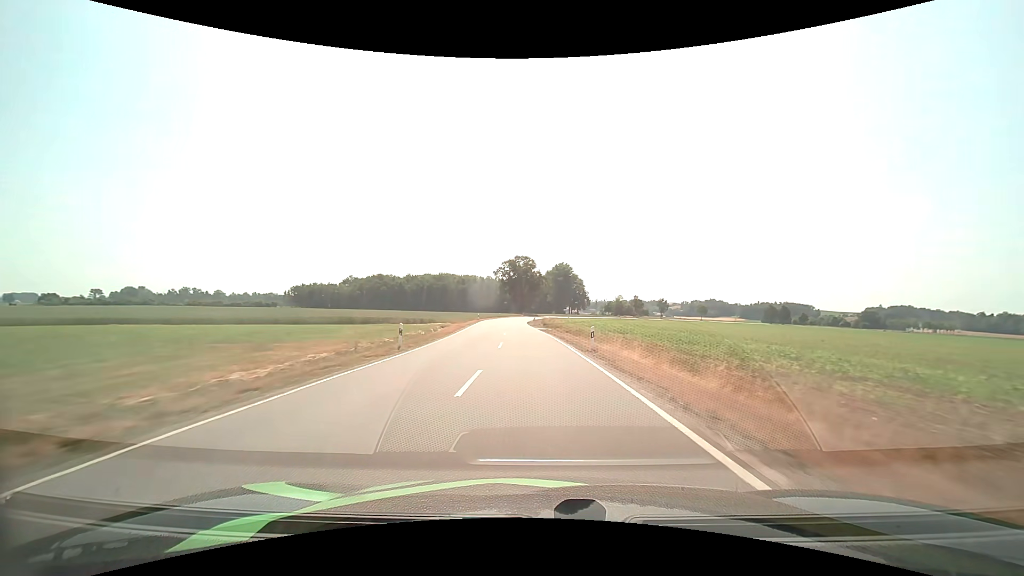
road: tertiary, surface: asphalt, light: Day
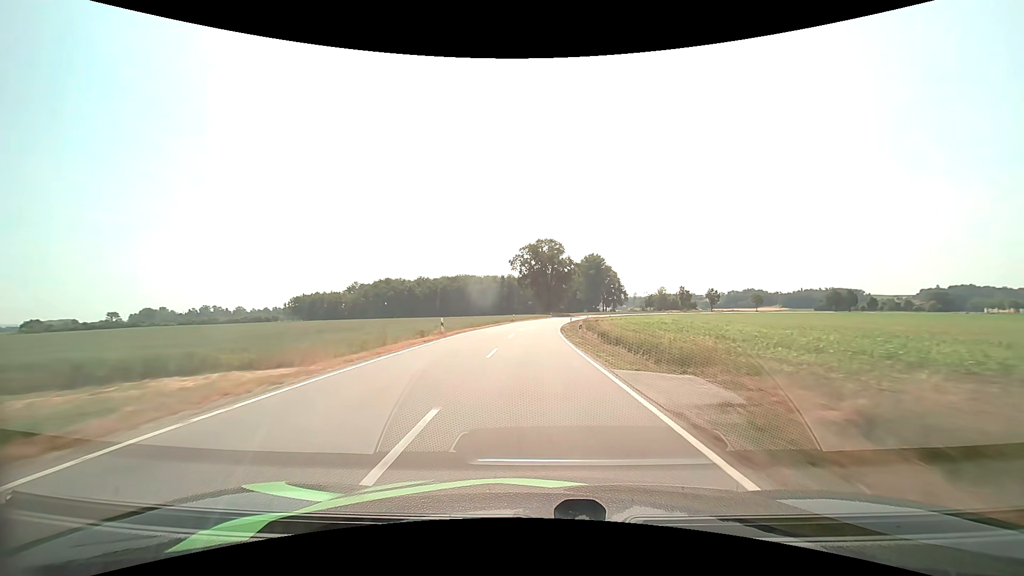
(-1.4, +41.9) m; -3°
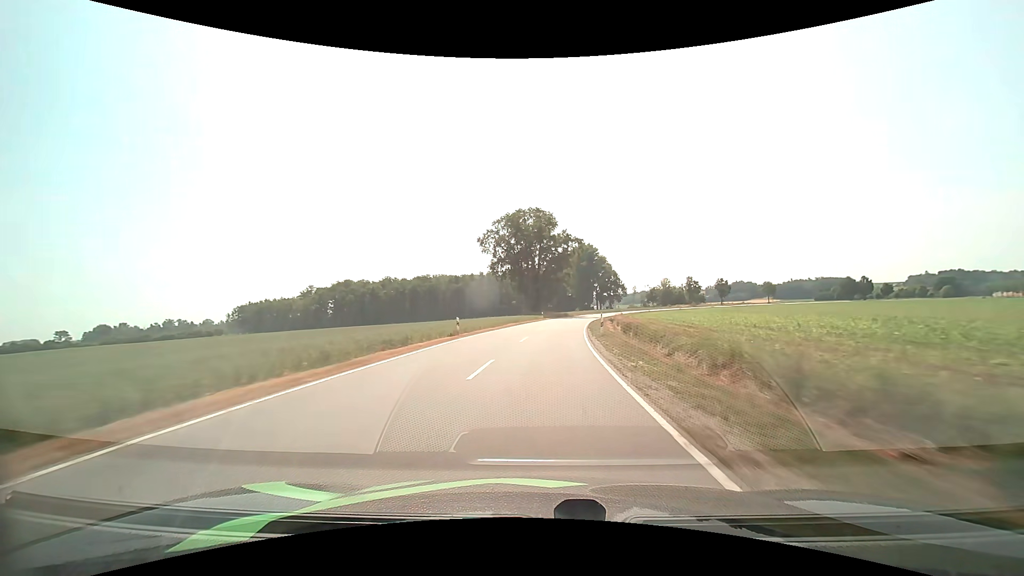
(0.0, +41.2) m; +1°
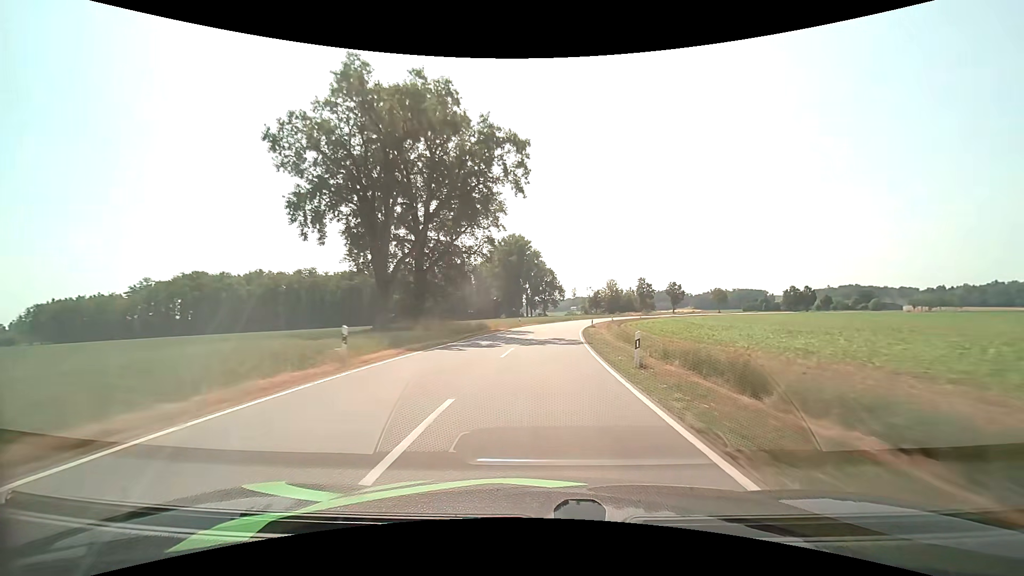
(+3.9, +54.3) m; +9°
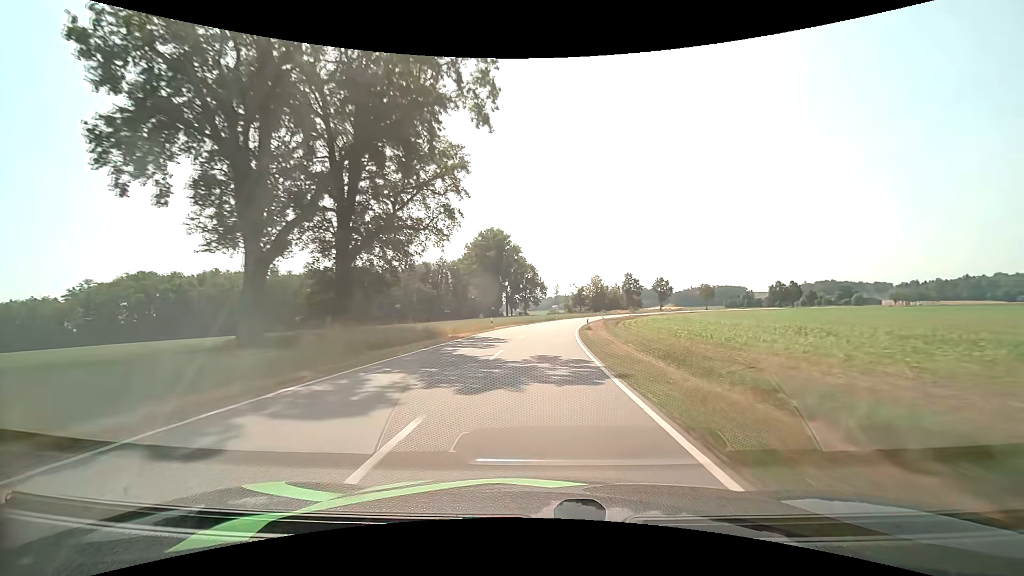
(+0.3, +13.5) m; +2°
(0, +10) (0, +20) (+1, +30) (+2, +40) (+3, +50) (+4, +60) (+5, +70) (+7, +80) (+9, +89) (+12, +99) m
